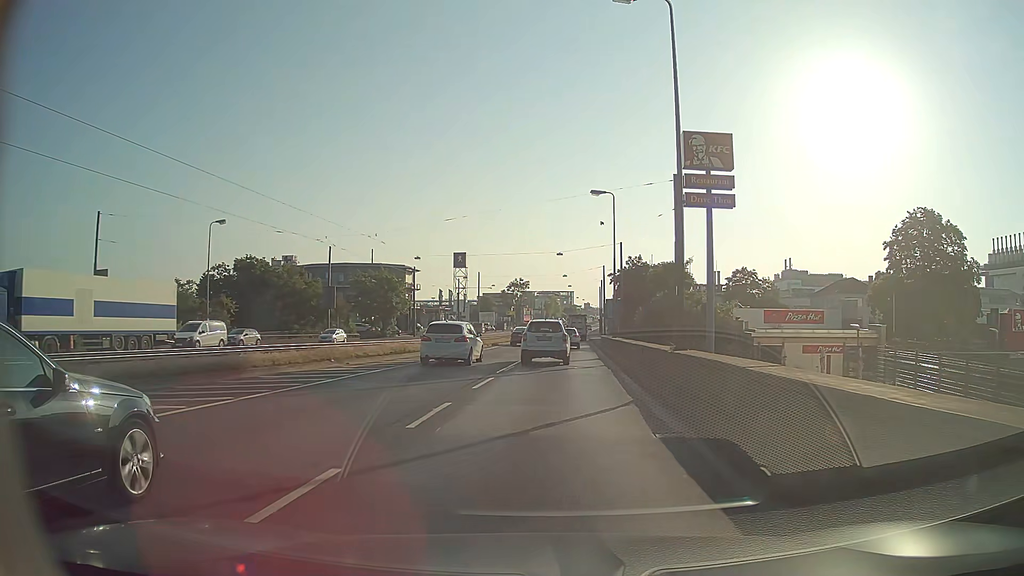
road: primary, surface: asphalt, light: Day
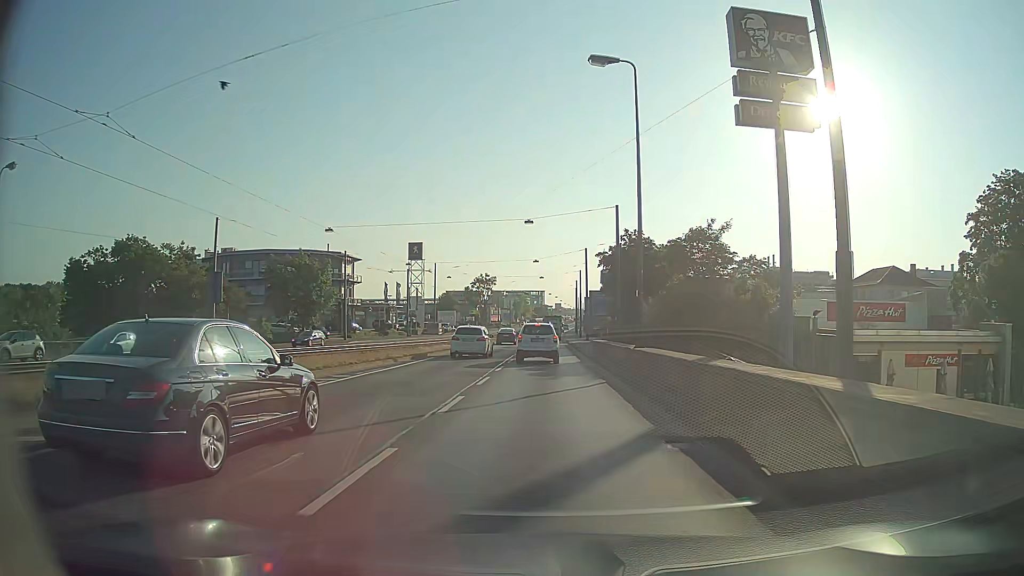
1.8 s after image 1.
(+0.5, +22.5) m; +2°
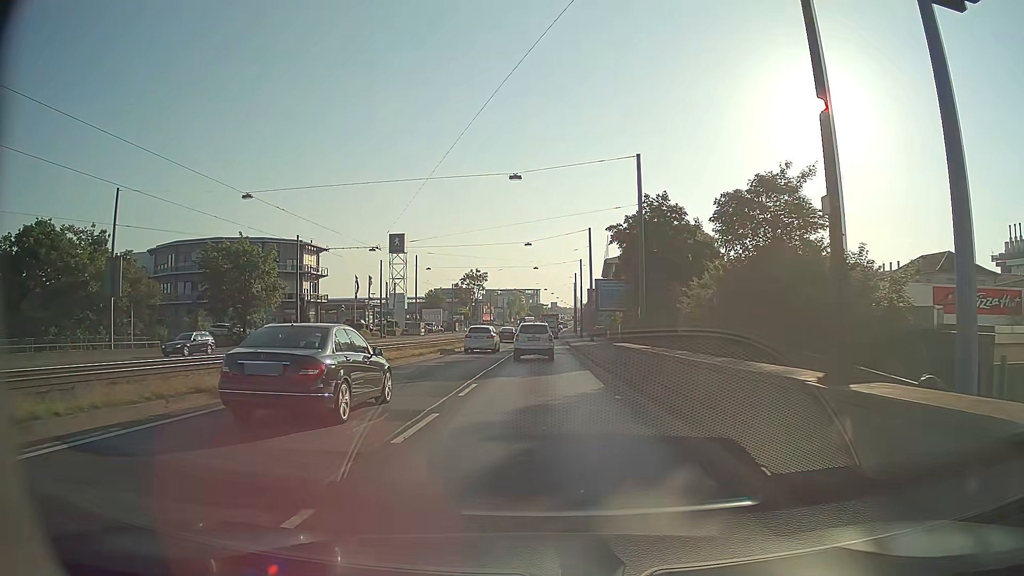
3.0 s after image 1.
(+0.2, +14.8) m; +1°
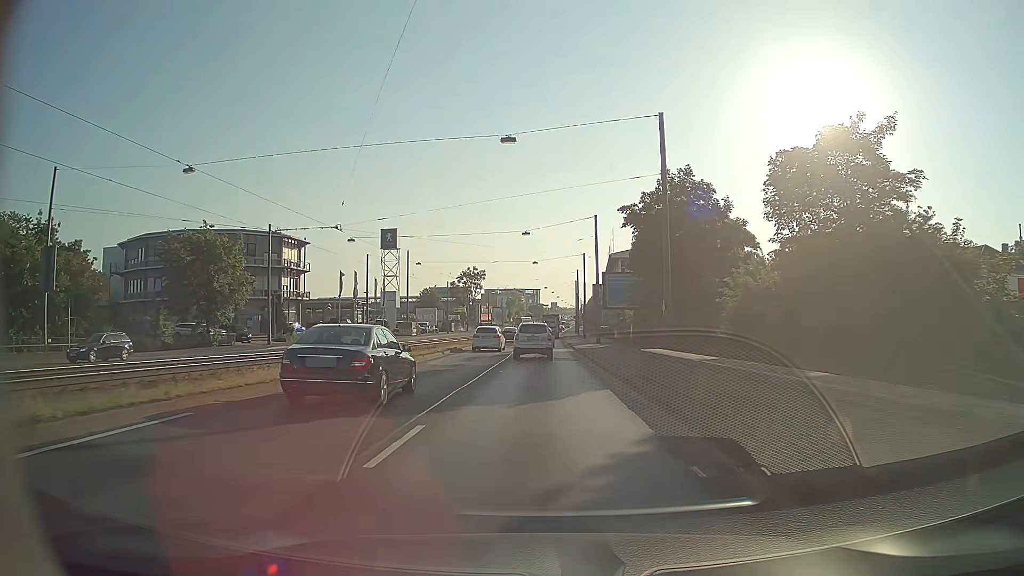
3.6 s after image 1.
(0.0, +7.4) m; 0°
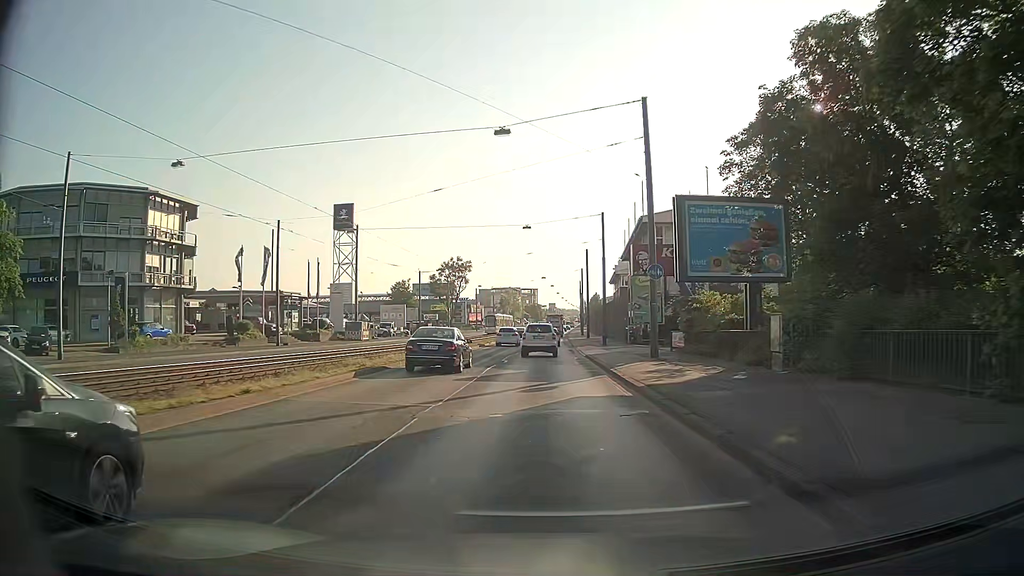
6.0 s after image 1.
(-0.1, +29.4) m; 0°
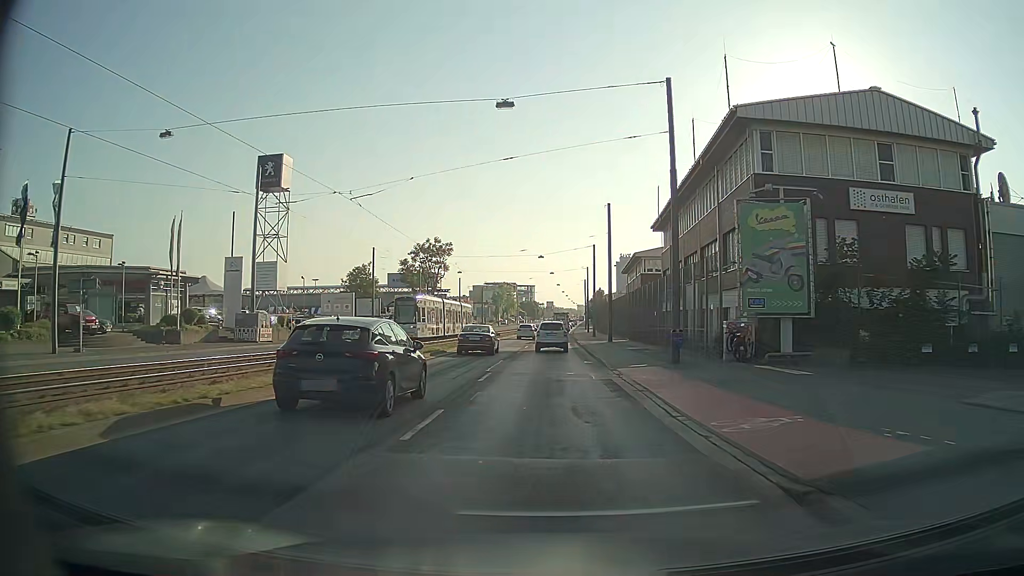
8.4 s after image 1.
(+0.2, +29.6) m; 0°
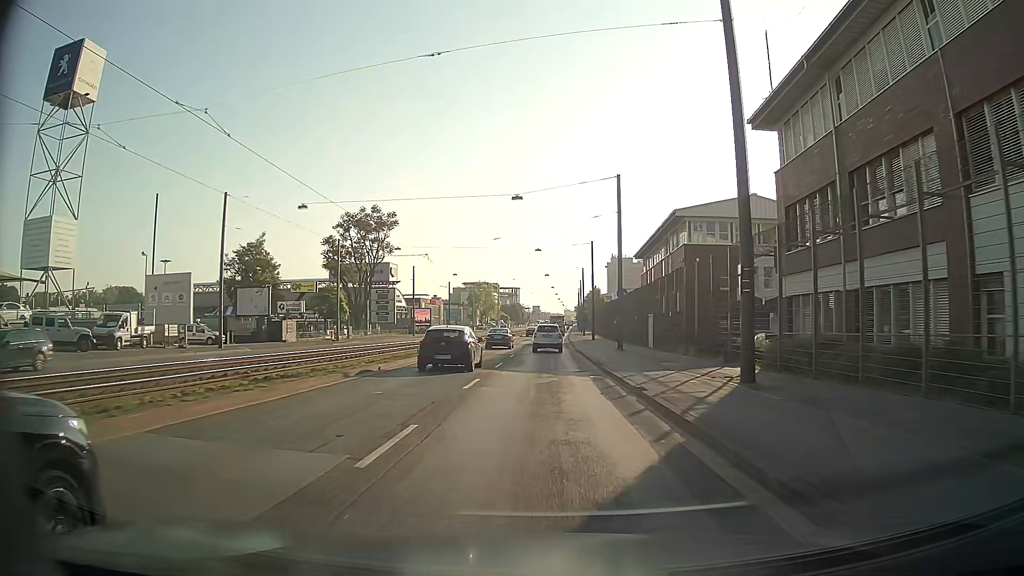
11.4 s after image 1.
(+0.7, +37.6) m; +1°
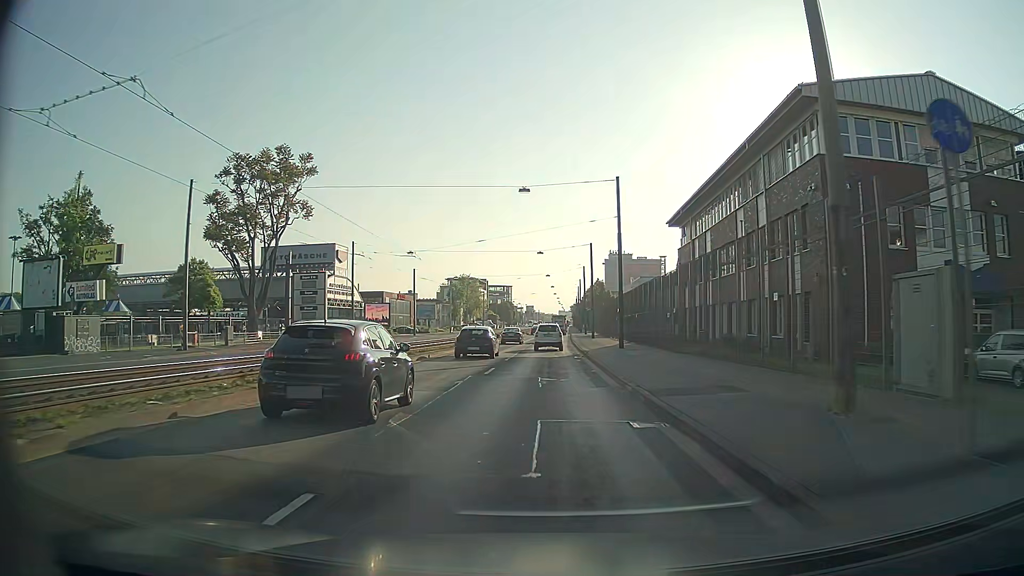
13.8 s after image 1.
(+0.3, +31.2) m; +1°
(0, +10) (0, +20) (0, +30) (0, +40) (0, +50) (0, +60) (0, +70) (0, +80) (+1, +90) (+1, +100) m
